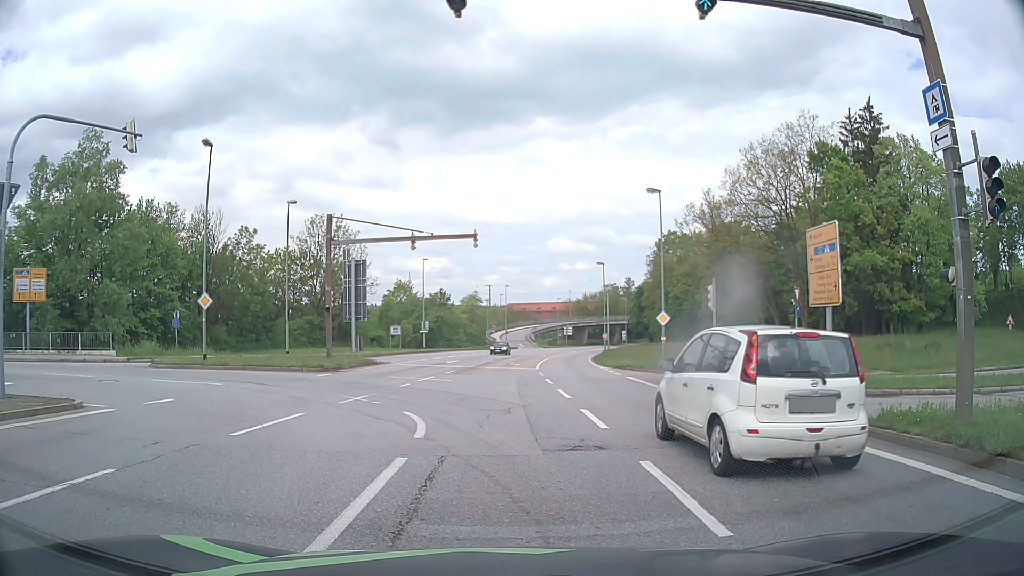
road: primary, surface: asphalt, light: Day
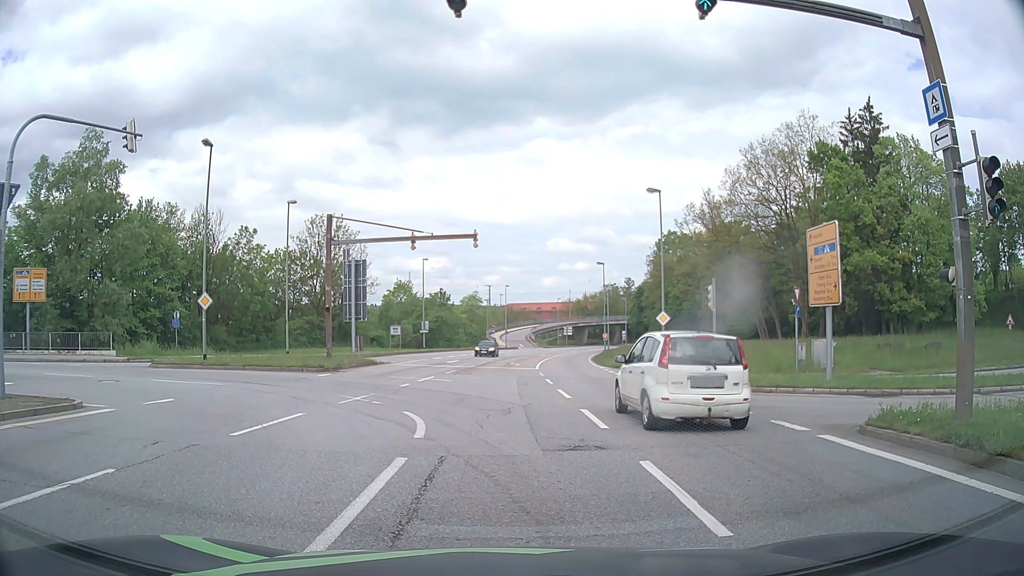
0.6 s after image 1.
(0.0, 0.0) m; 0°
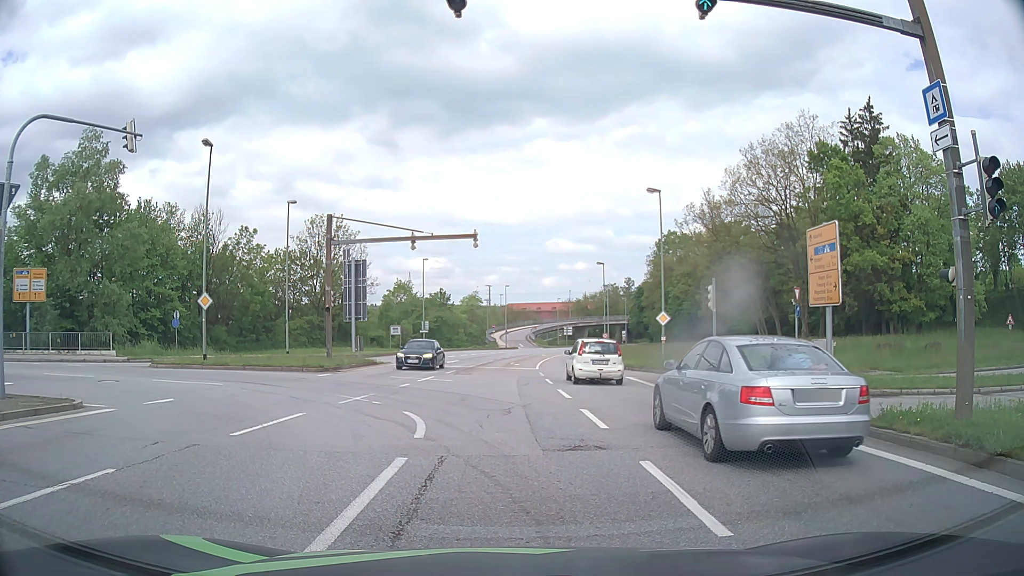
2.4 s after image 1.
(0.0, 0.0) m; 0°
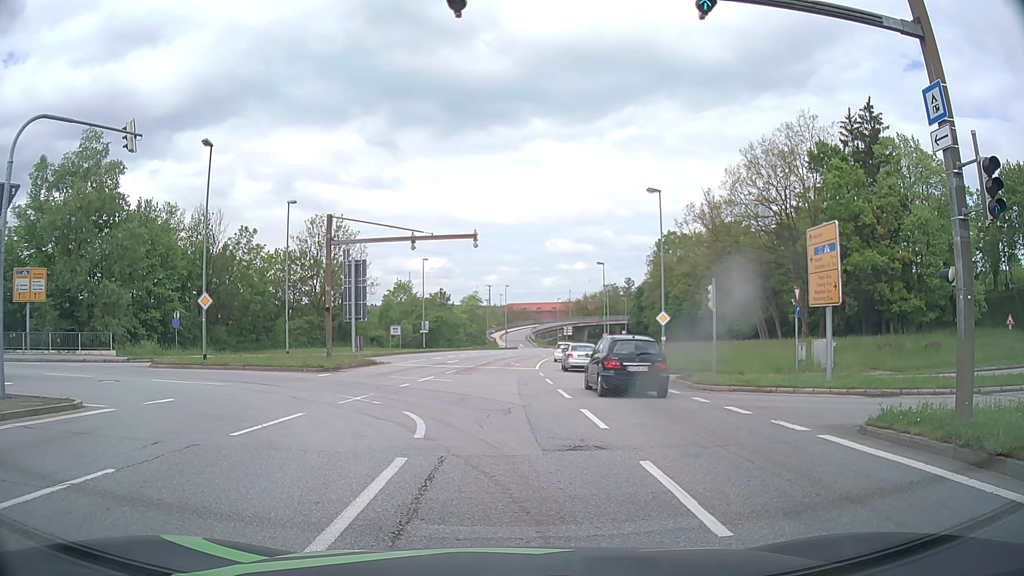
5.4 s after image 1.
(0.0, 0.0) m; 0°
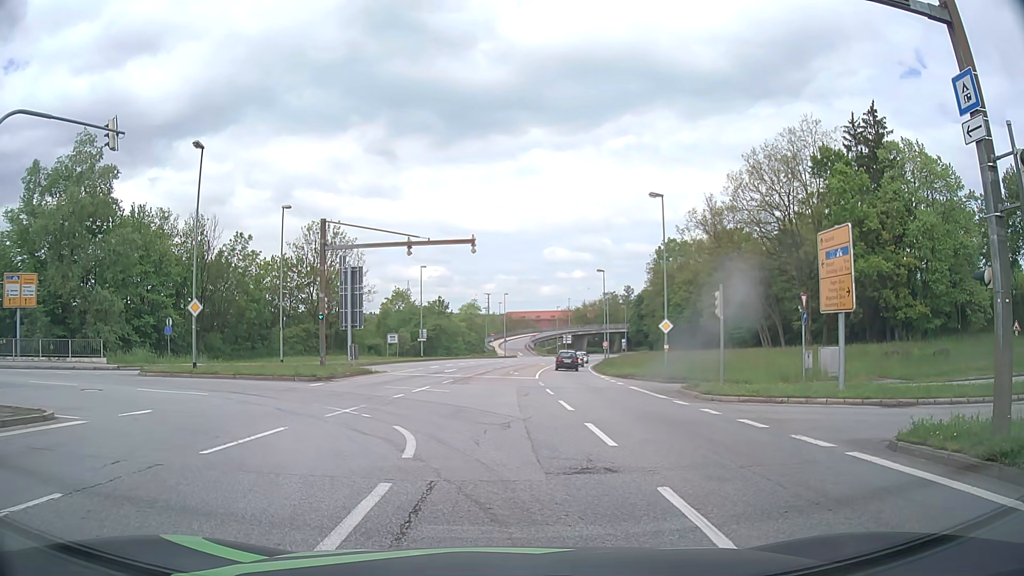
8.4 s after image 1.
(0.0, +1.1) m; -2°
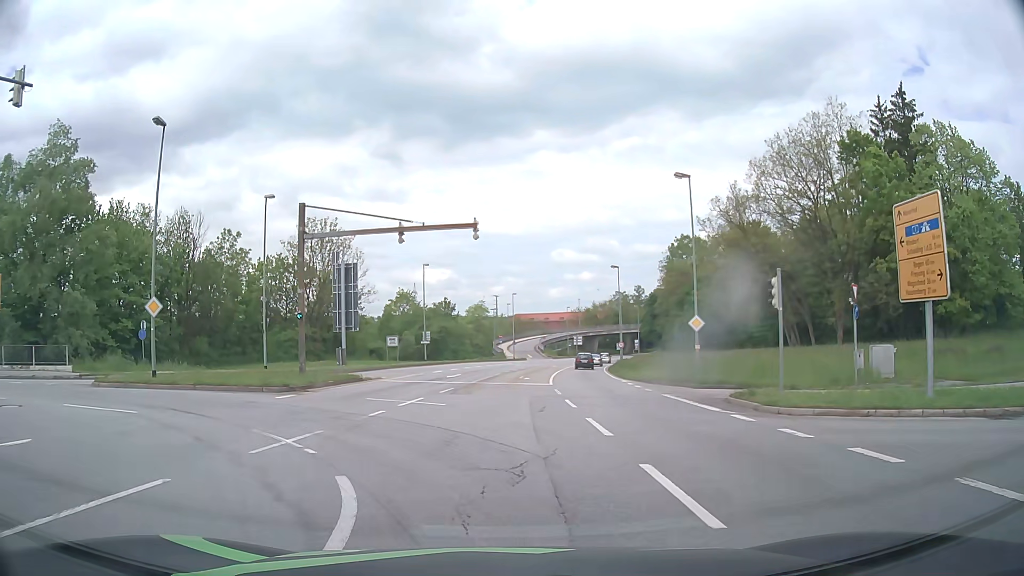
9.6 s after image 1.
(0.0, +4.8) m; 0°
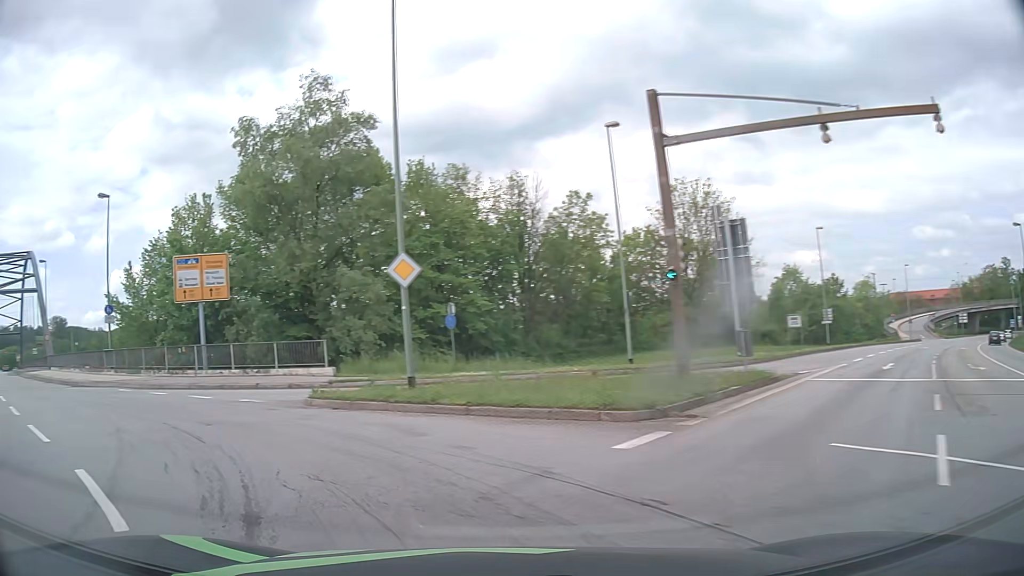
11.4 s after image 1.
(-2.5, +11.5) m; -33°
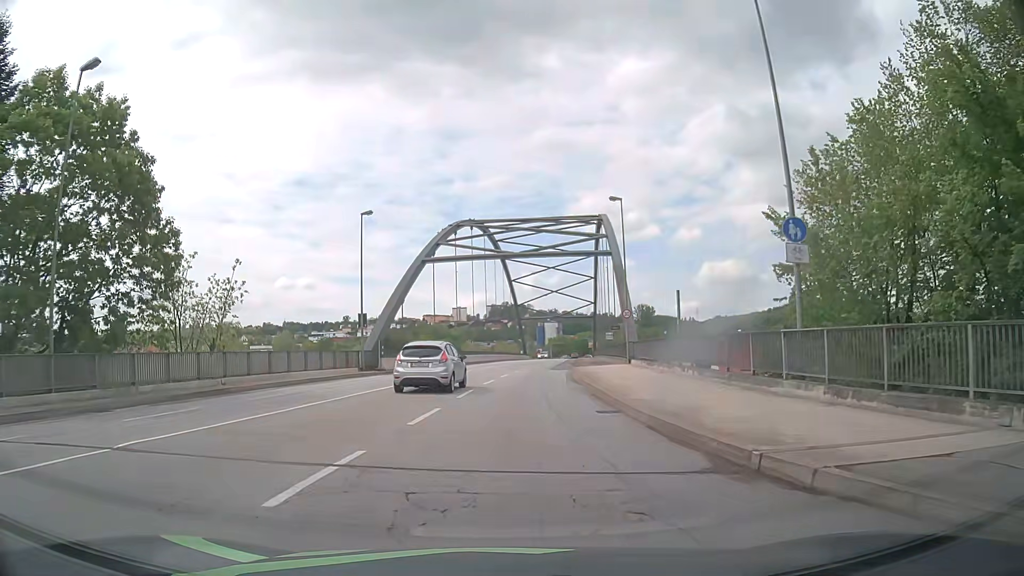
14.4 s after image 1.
(-14.3, +19.4) m; -52°
(0, +10) (0, +20) (+1, +30) (+2, +40) (+3, +50) (+4, +60) (+5, +70) (+7, +80) (+8, +90) (+9, +100) m
